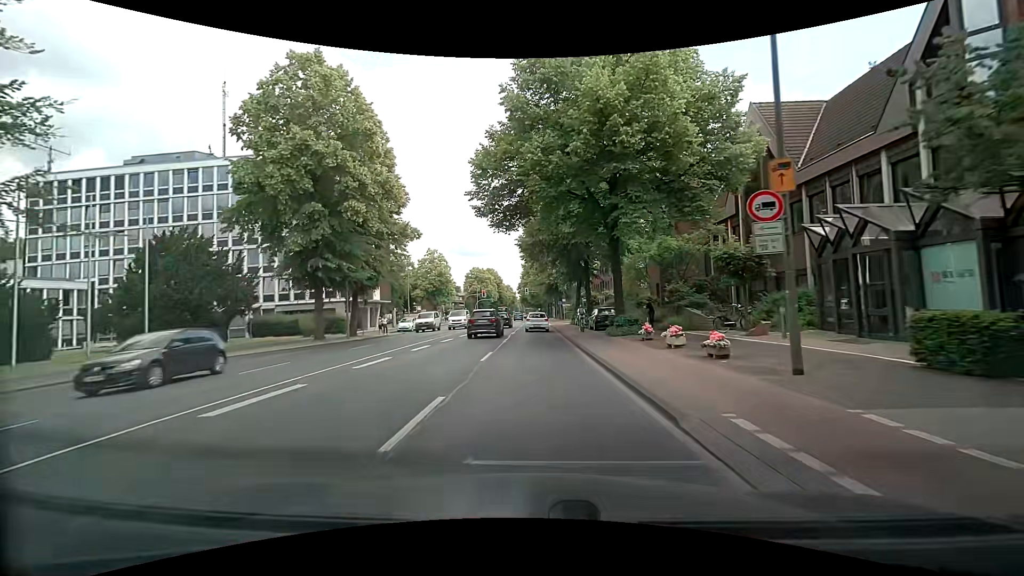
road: secondary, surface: asphalt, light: Day
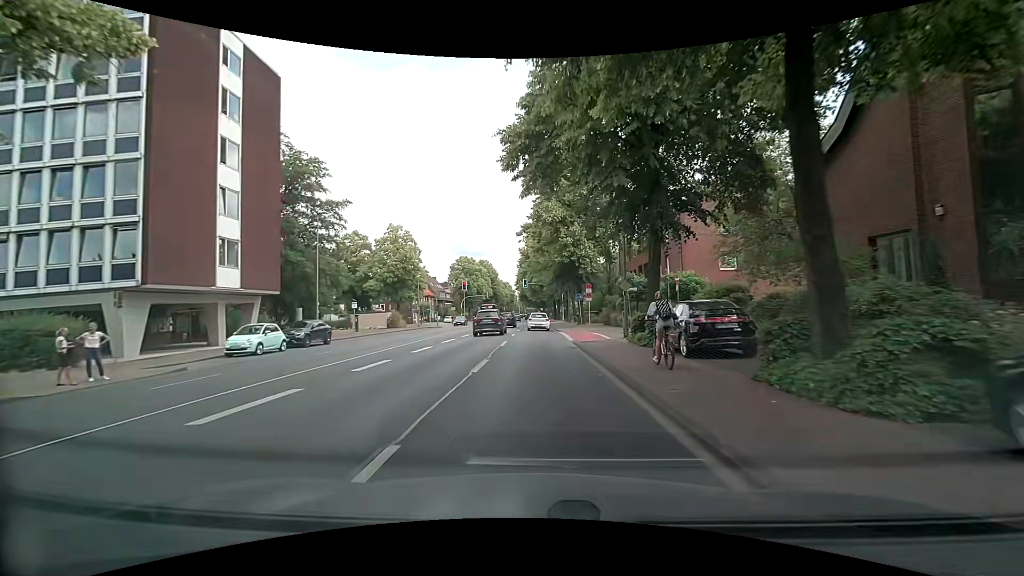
(+0.1, +30.5) m; +1°
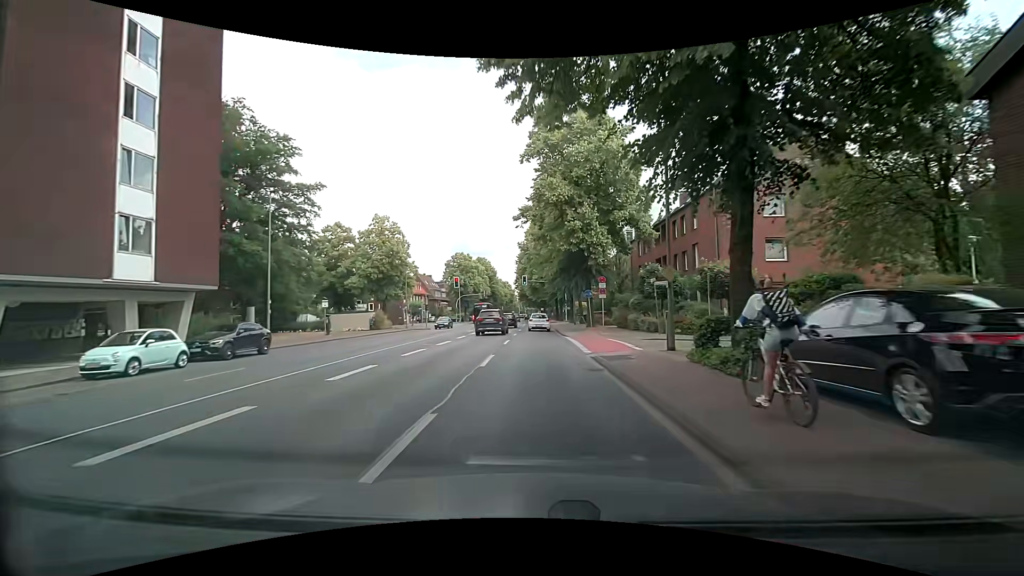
(-0.2, +7.6) m; -2°
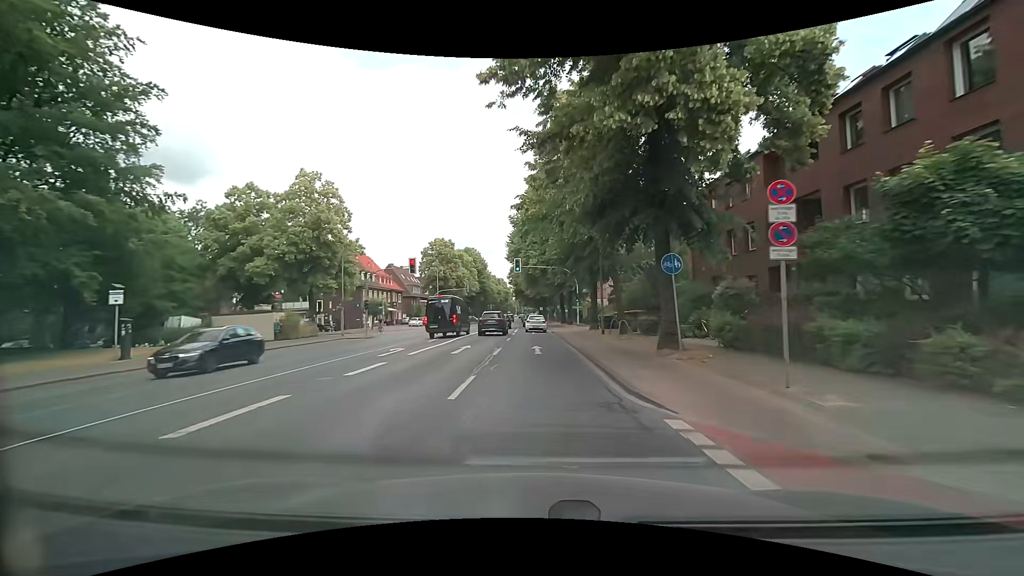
(+0.6, +22.8) m; +1°
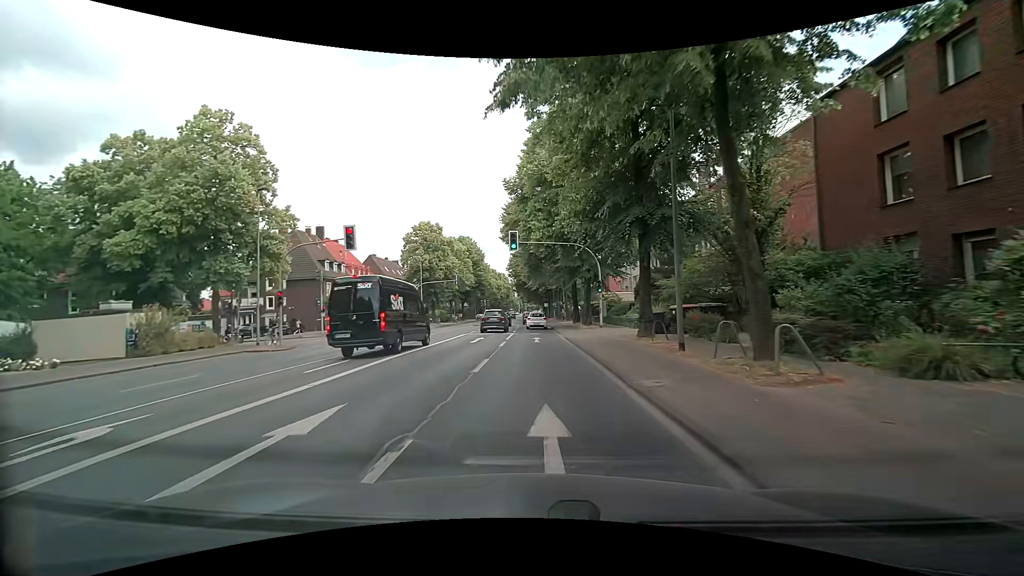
(+0.1, +15.2) m; -1°
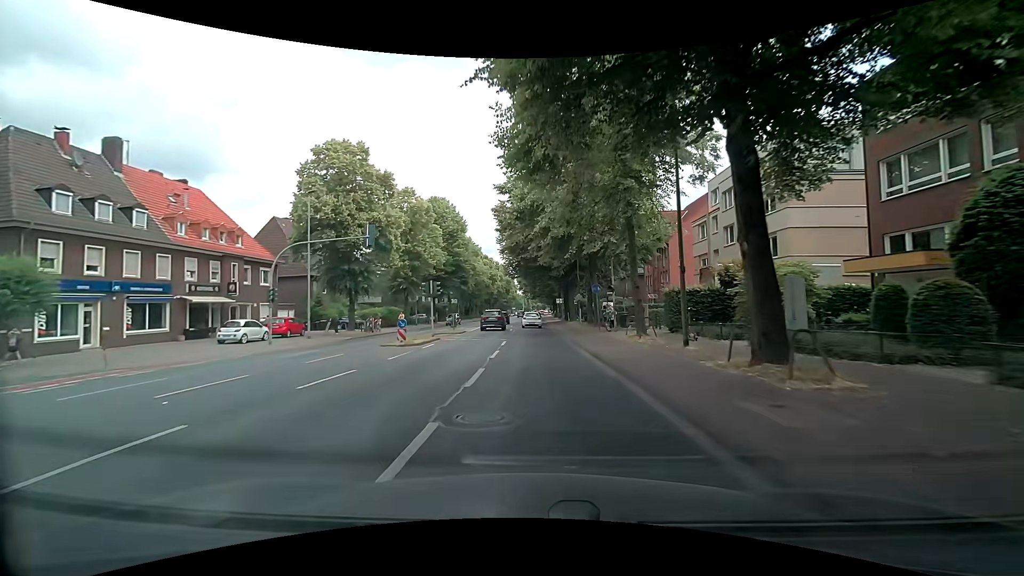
(0.0, +38.2) m; 0°
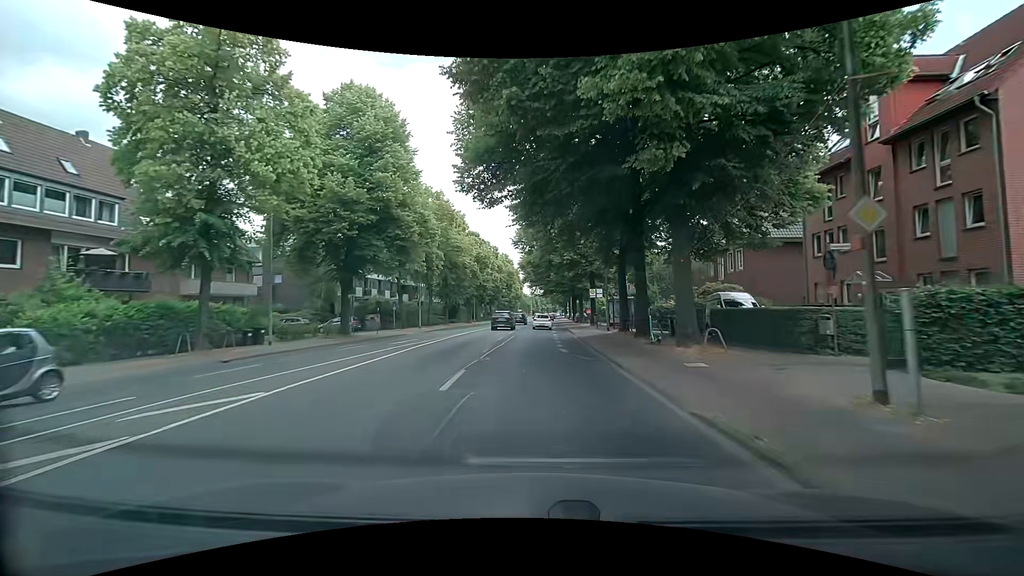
(-0.5, +38.2) m; -1°
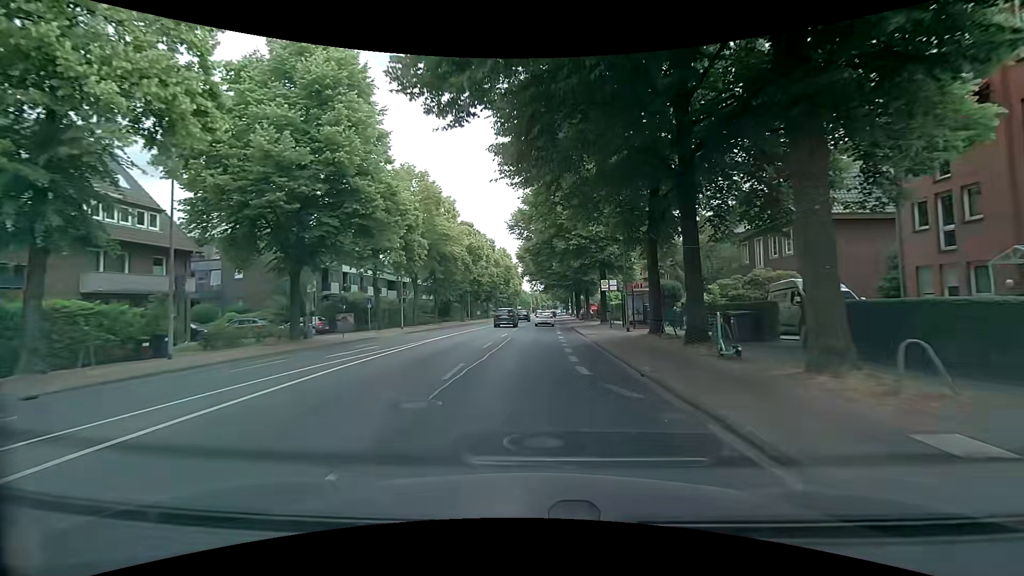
(+0.1, +7.6) m; 0°
(0, +10) (0, +20) (0, +30) (+1, +40) (+1, +50) (+2, +60) (+2, +70) (+3, +80) (+4, +90) (+4, +100) m
